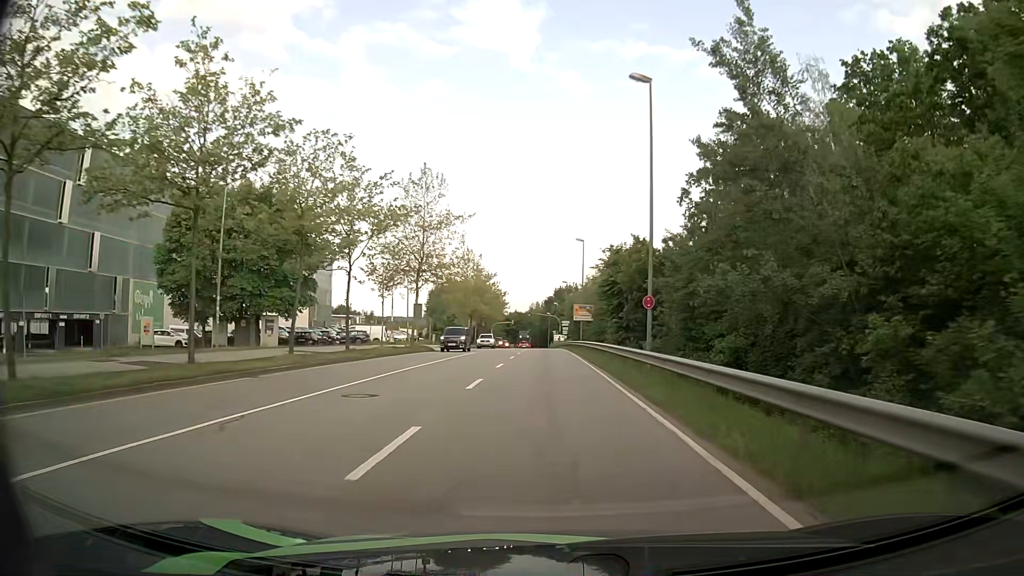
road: secondary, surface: asphalt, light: Day
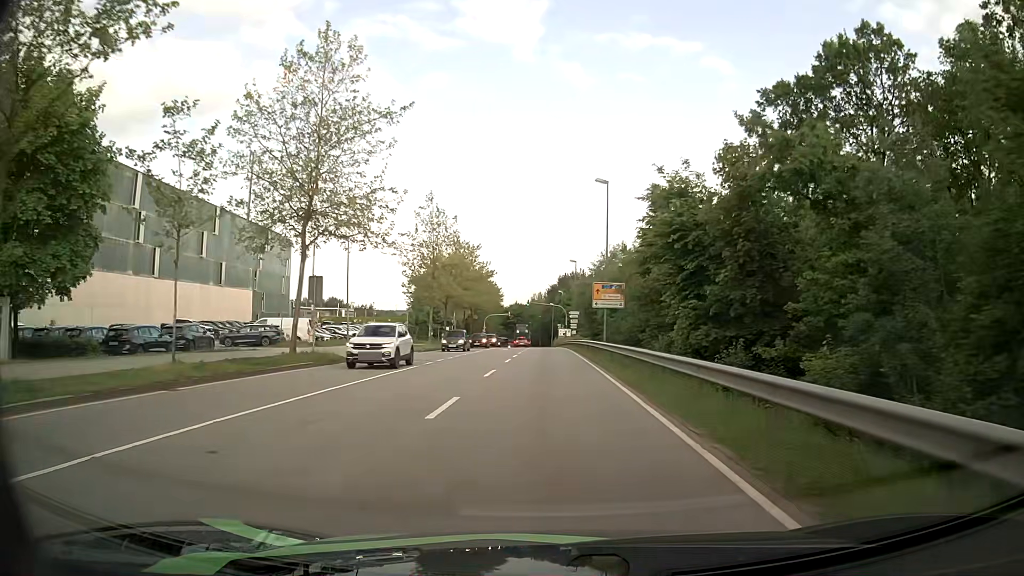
(0.0, +23.2) m; 0°
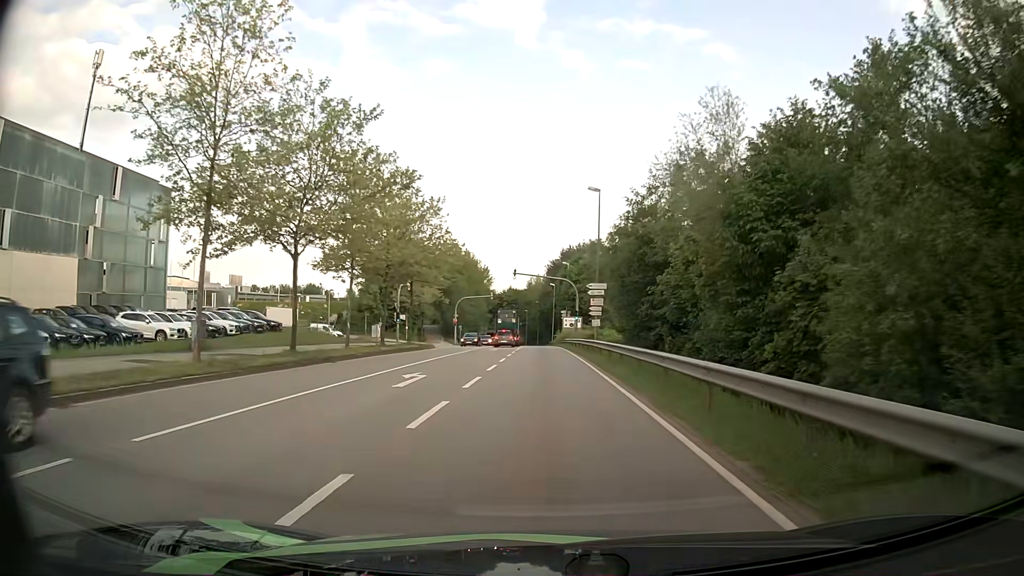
(0.0, +37.2) m; 0°
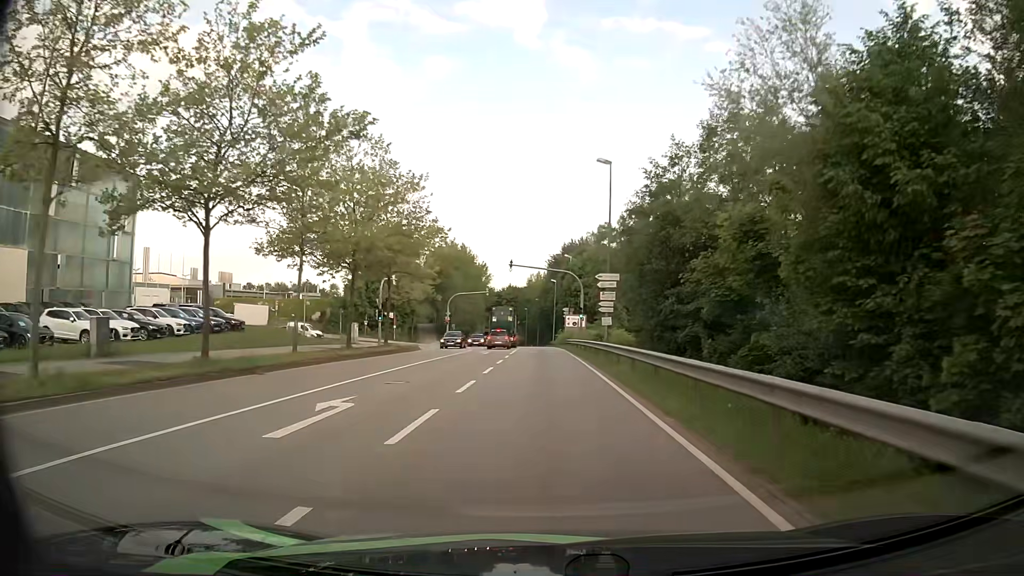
(0.0, +7.1) m; 0°
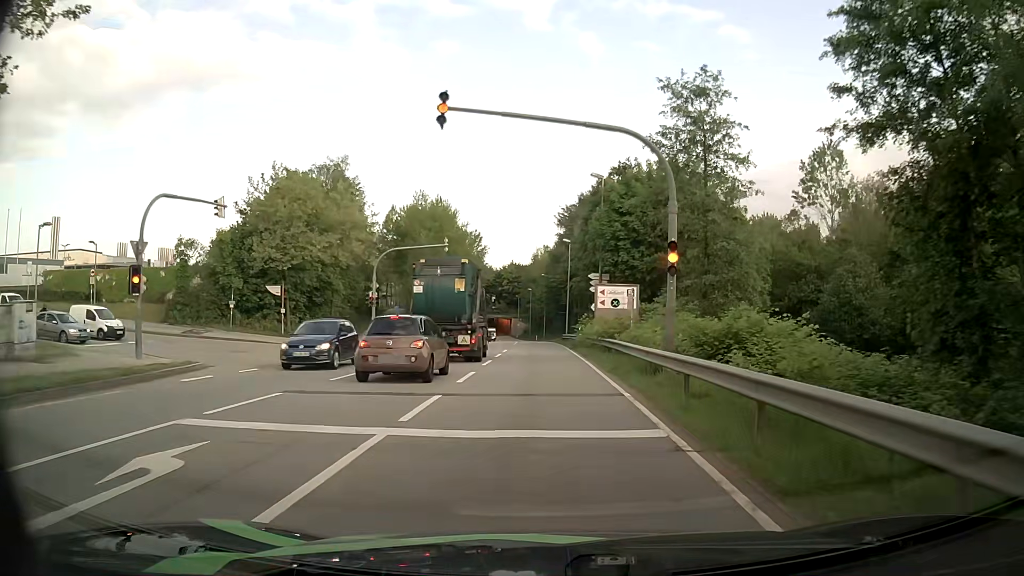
(0.0, +35.8) m; 0°
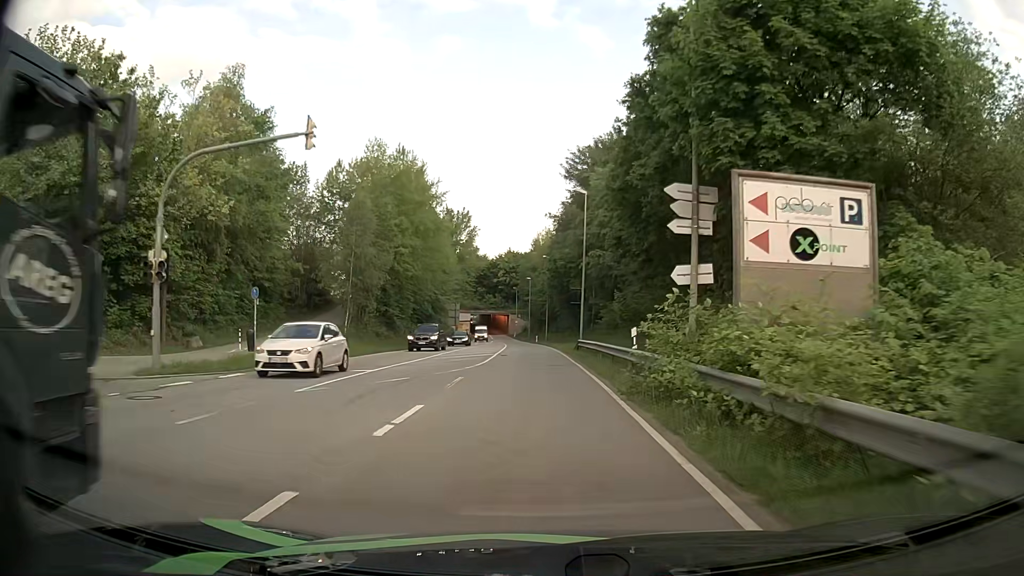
(-0.1, +25.0) m; -1°
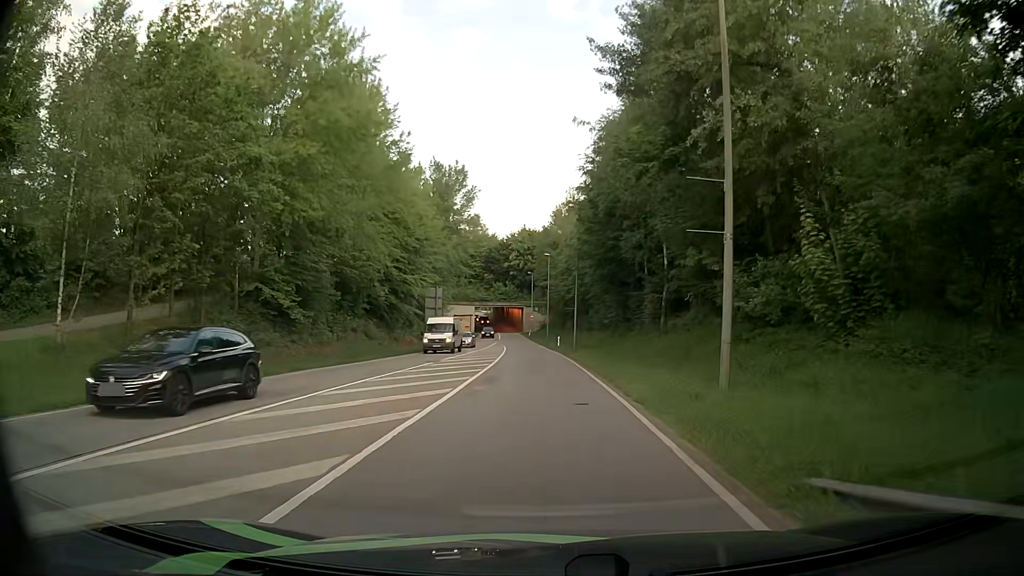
(-0.3, +32.2) m; -1°
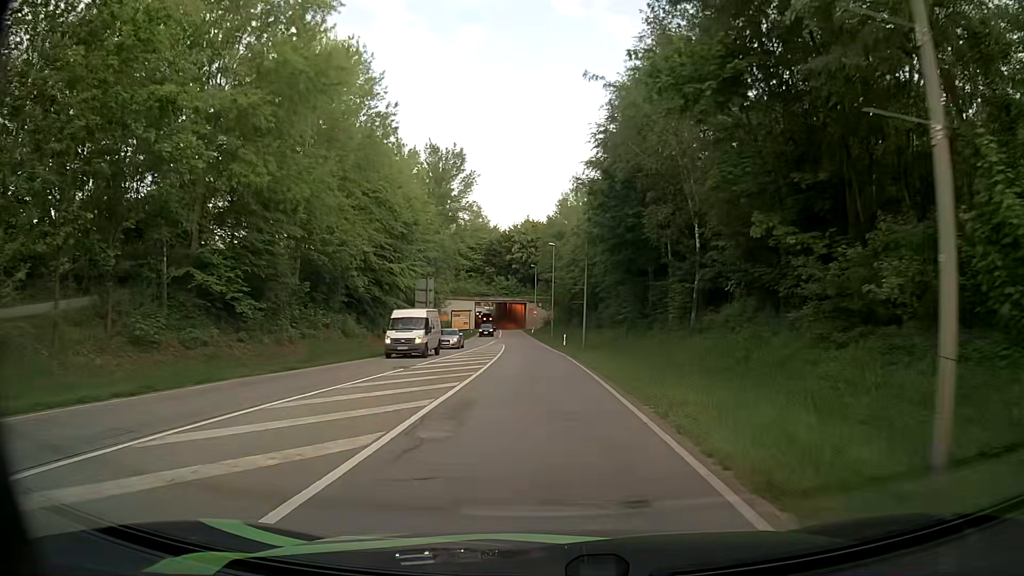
(-0.1, +6.9) m; -1°
(0, +10) (0, +20) (-1, +30) (-1, +40) (-2, +50) (-2, +60) (-3, +70) (-4, +80) (-5, +90) (-5, +100) m
